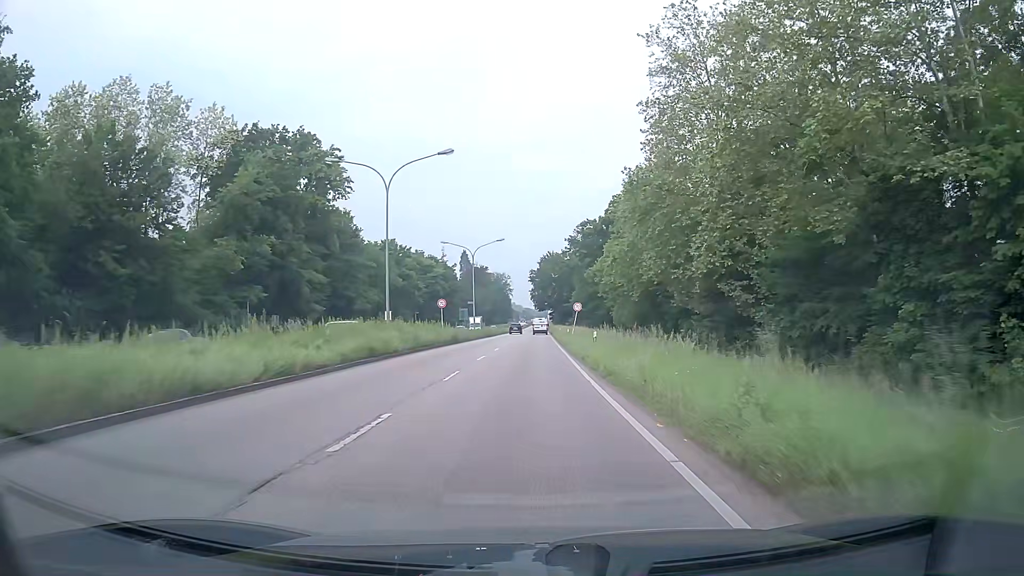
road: primary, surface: asphalt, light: Day
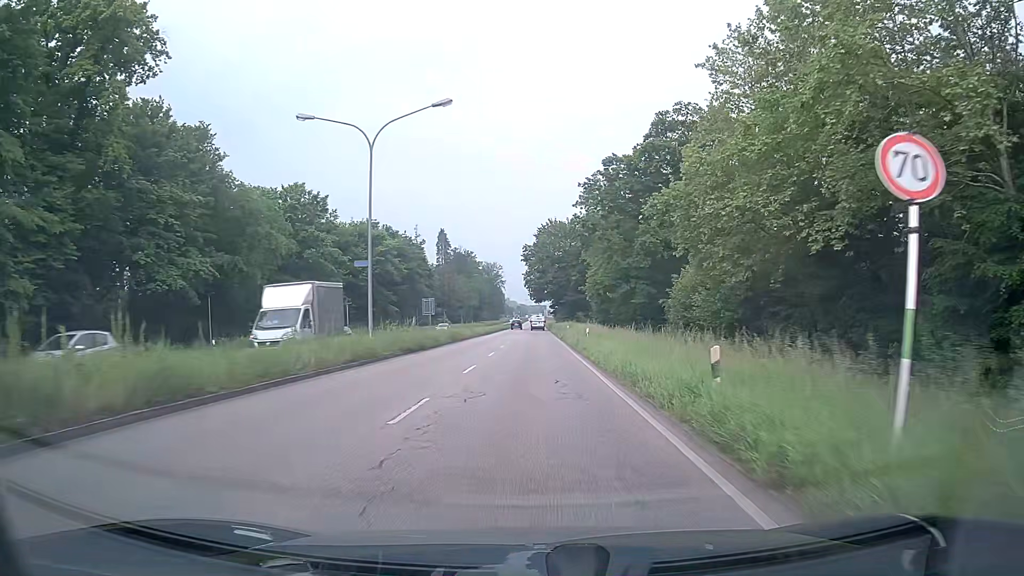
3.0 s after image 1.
(+0.2, +43.5) m; +1°
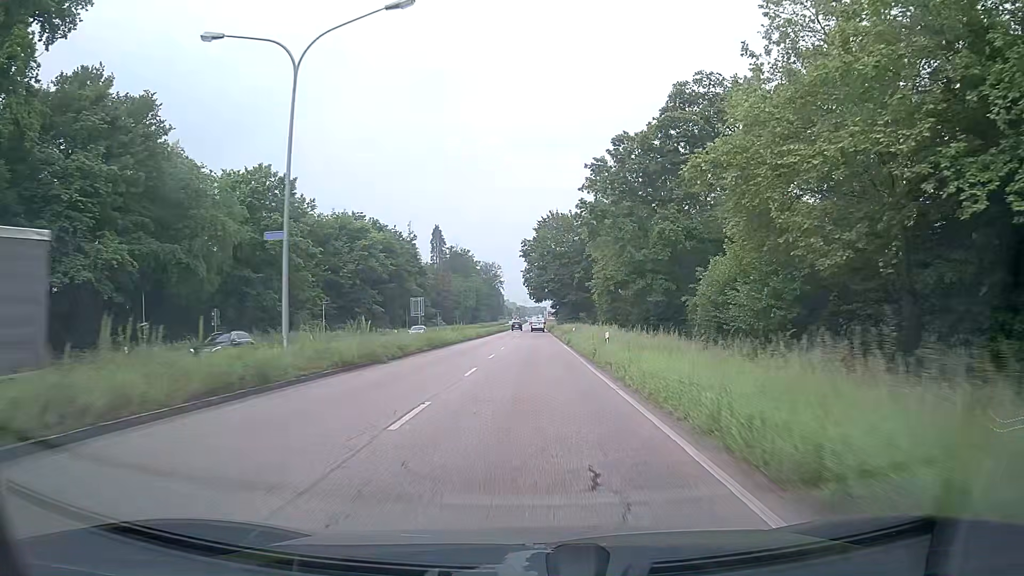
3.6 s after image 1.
(0.0, +9.3) m; -1°
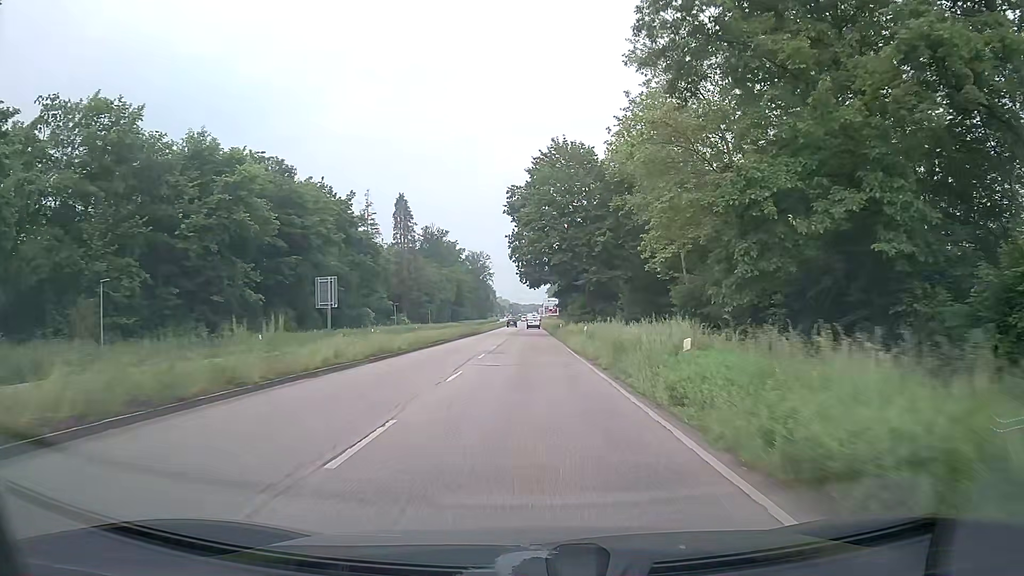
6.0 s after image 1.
(+0.6, +38.8) m; +1°
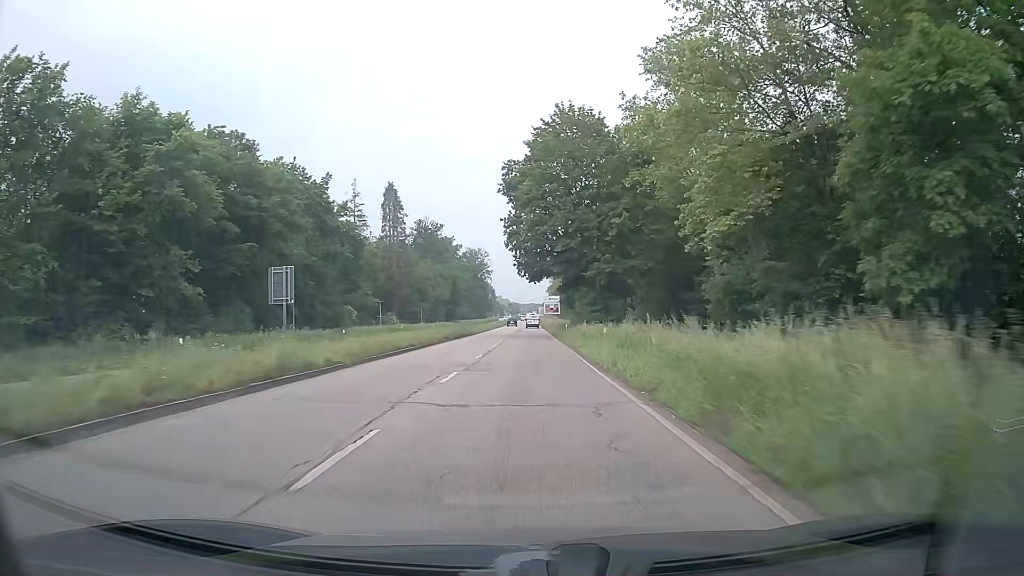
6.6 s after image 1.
(0.0, +10.0) m; 0°
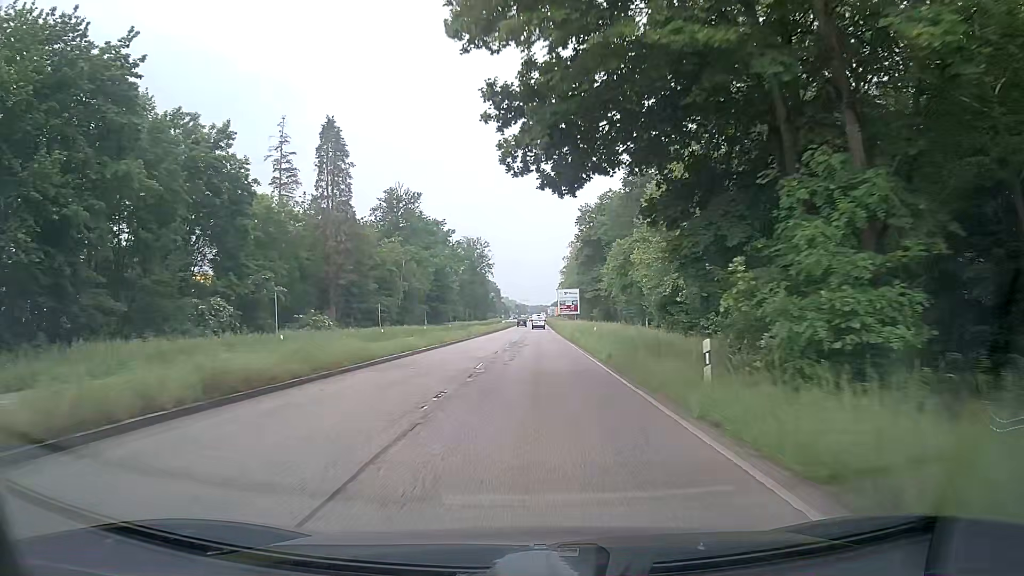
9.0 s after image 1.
(-0.4, +40.6) m; -1°
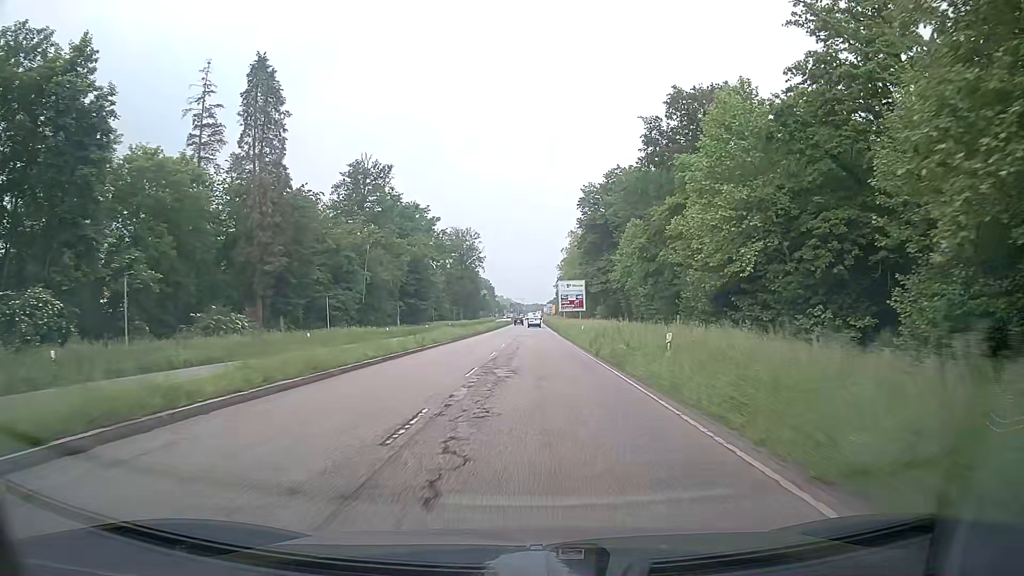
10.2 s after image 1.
(+0.1, +20.7) m; +1°
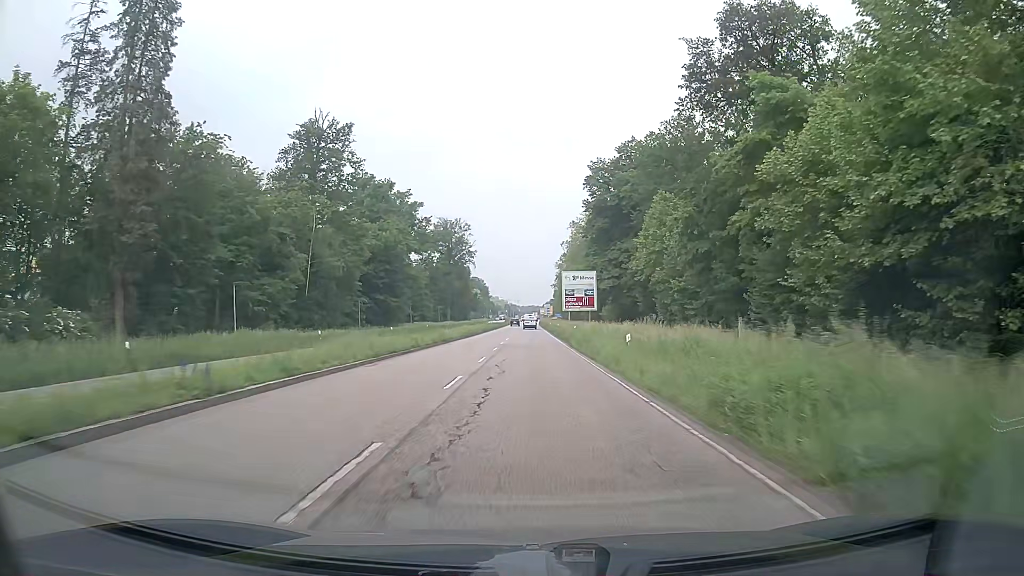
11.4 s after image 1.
(0.0, +20.9) m; 0°
(0, +10) (0, +20) (0, +30) (0, +40) (0, +50) (0, +60) (0, +70) (0, +80) (0, +90) (0, +100) m
